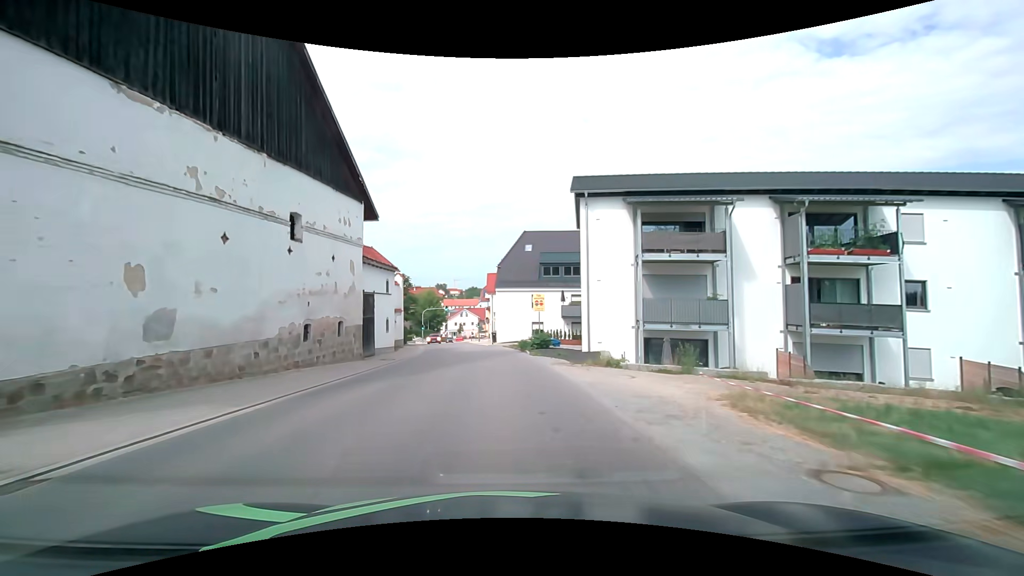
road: tertiary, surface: asphalt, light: Day
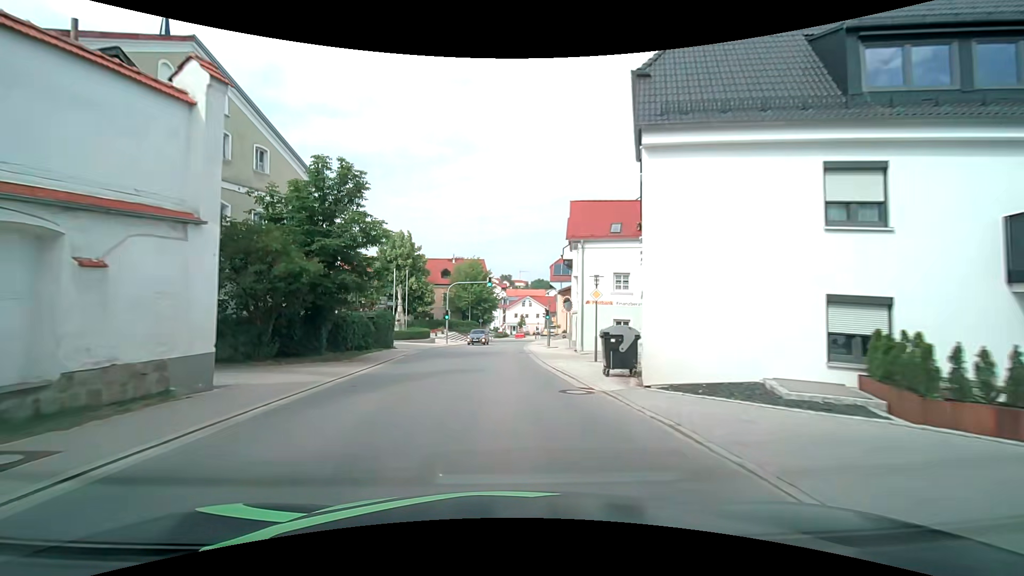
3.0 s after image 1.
(-2.4, +38.2) m; -7°
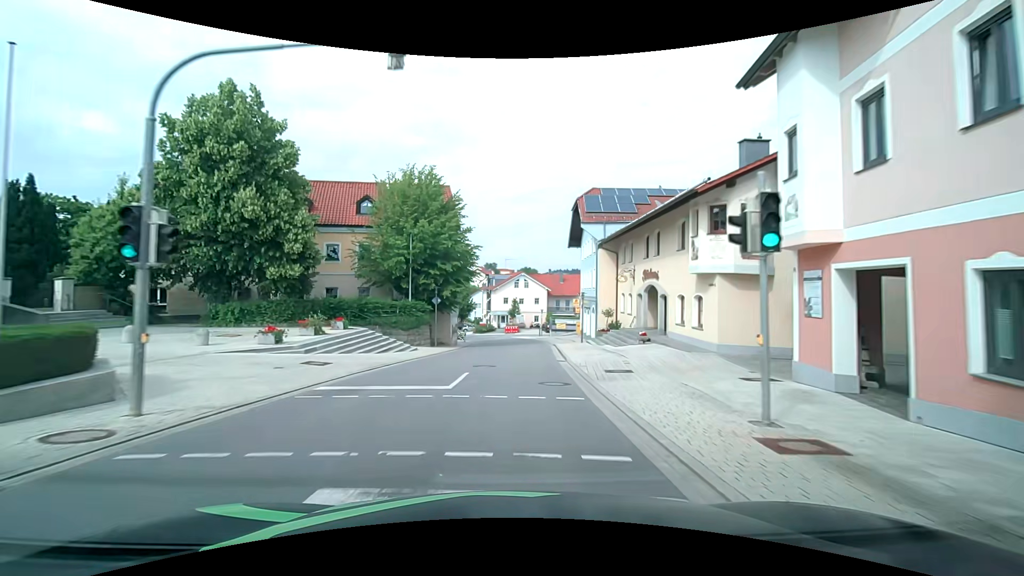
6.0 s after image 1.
(-0.4, +38.3) m; +1°
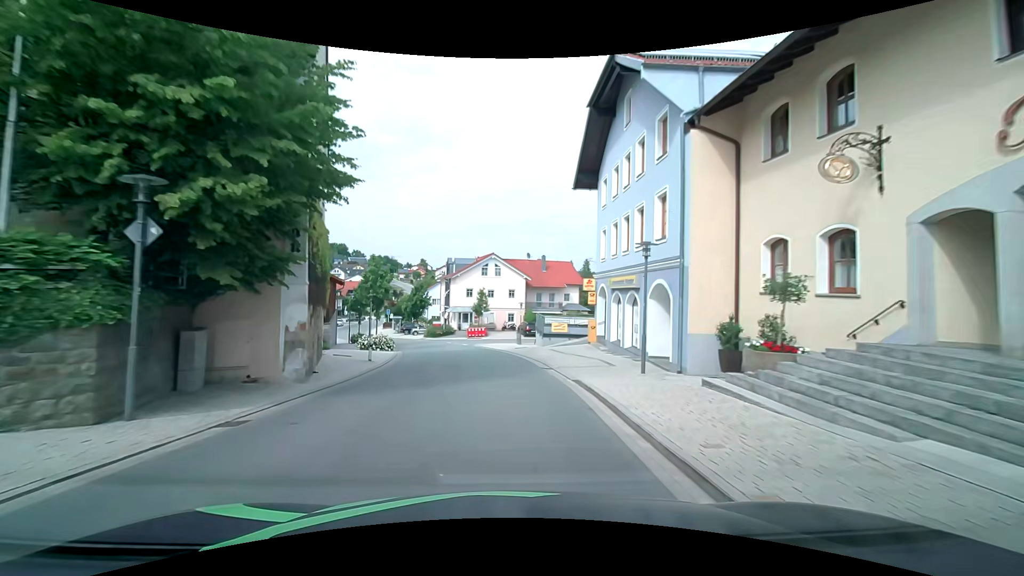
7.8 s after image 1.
(+0.8, +22.9) m; +3°
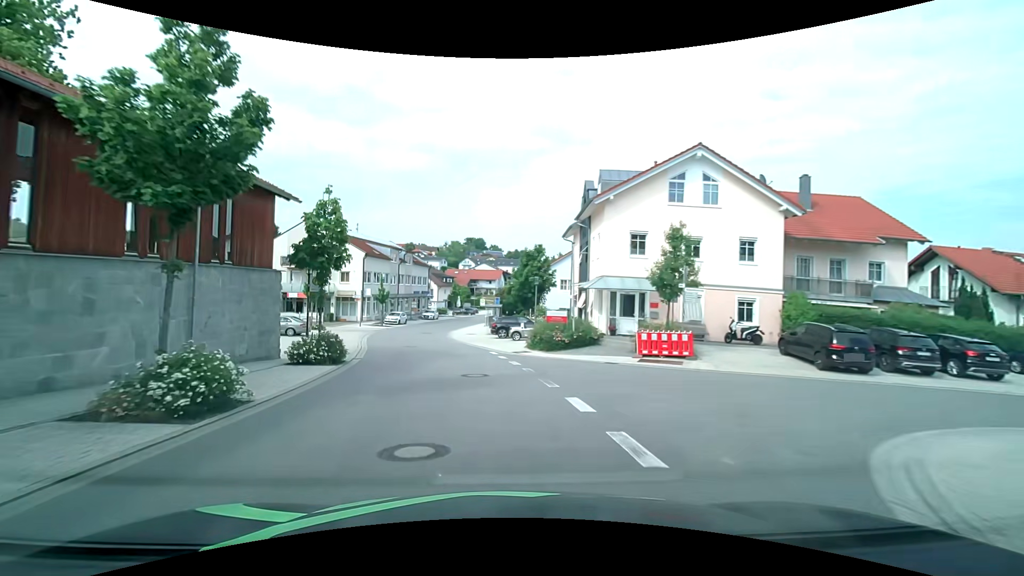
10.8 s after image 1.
(-3.2, +37.8) m; -15°
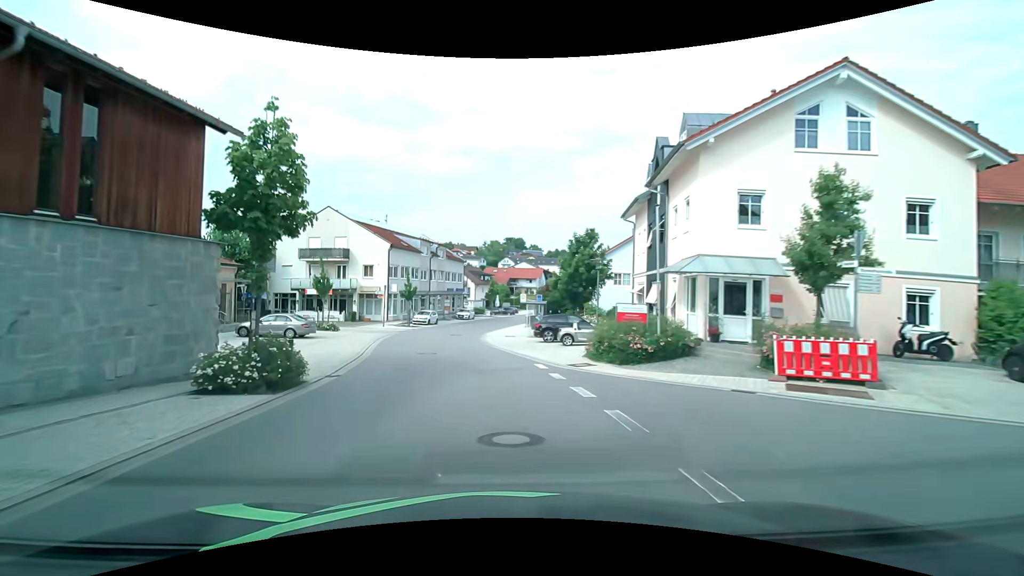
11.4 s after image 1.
(-0.3, +7.6) m; -4°
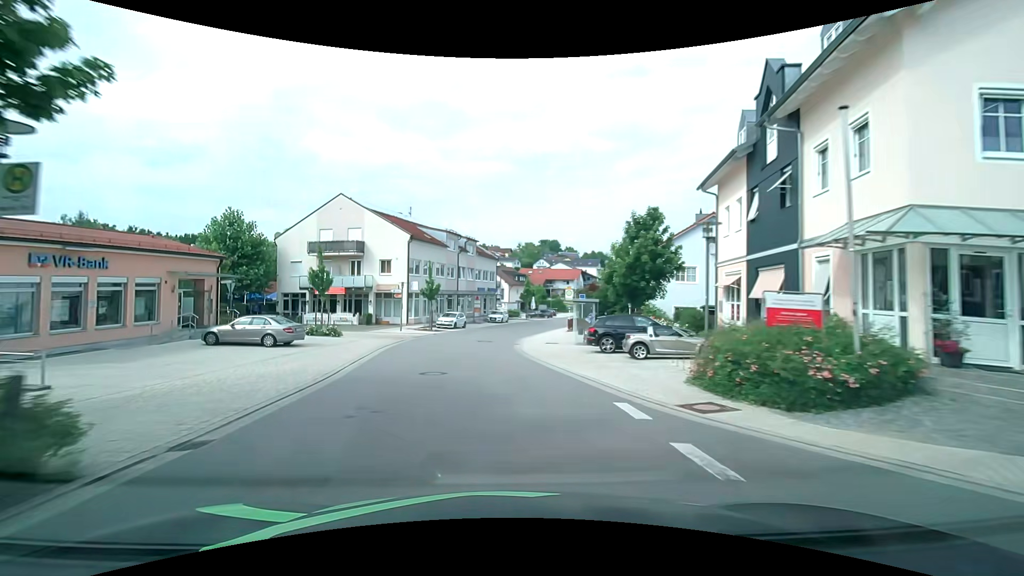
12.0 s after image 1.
(-0.3, +7.6) m; -4°
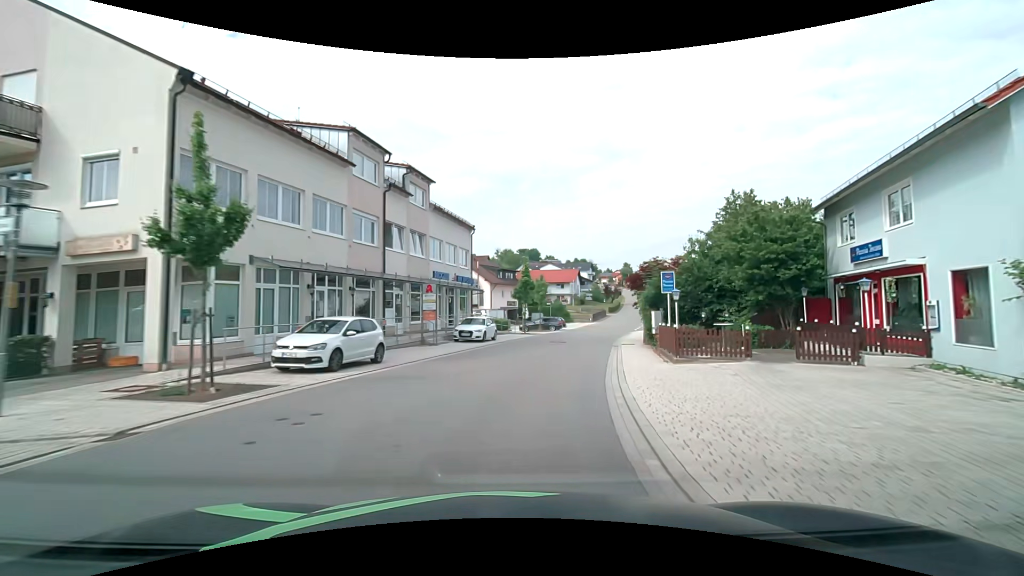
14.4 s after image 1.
(-0.8, +30.3) m; +2°
(0, +10) (+2, +20) (+4, +30) (+7, +39) (+10, +49) (+13, +58) (+16, +68) (+19, +77) (+23, +87) (+26, +96) m
